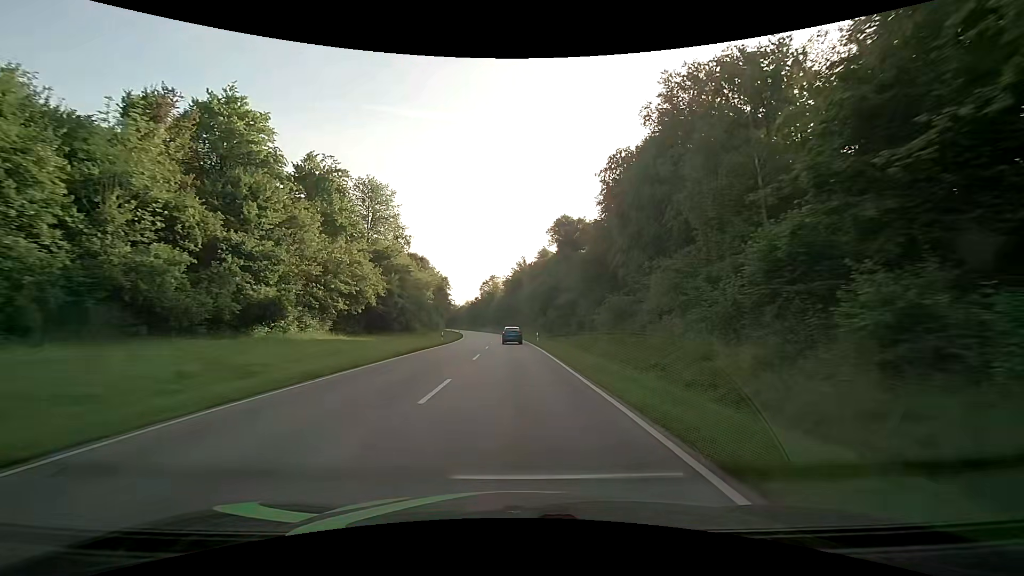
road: secondary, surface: asphalt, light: Day
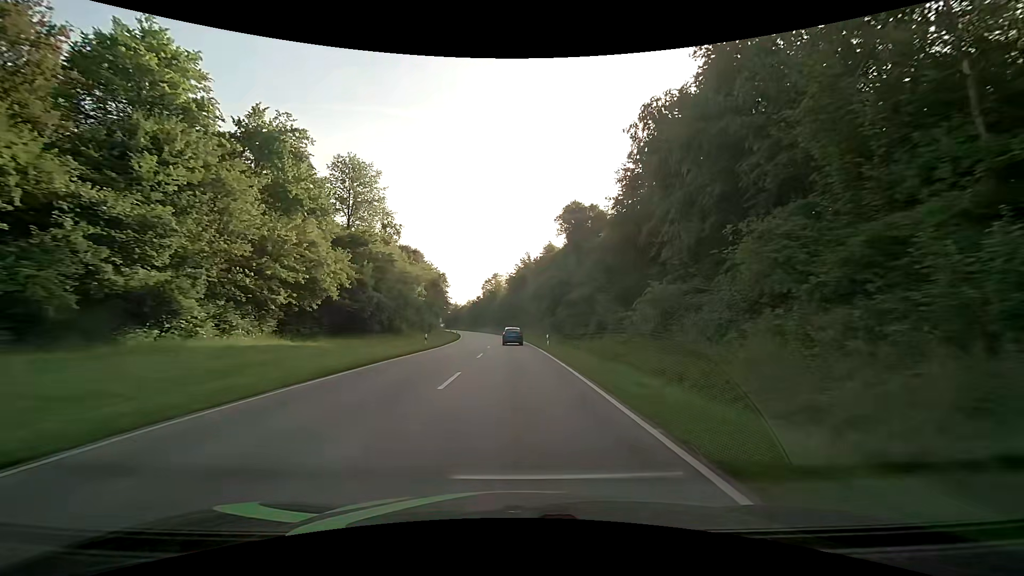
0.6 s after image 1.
(-0.1, +9.9) m; -1°
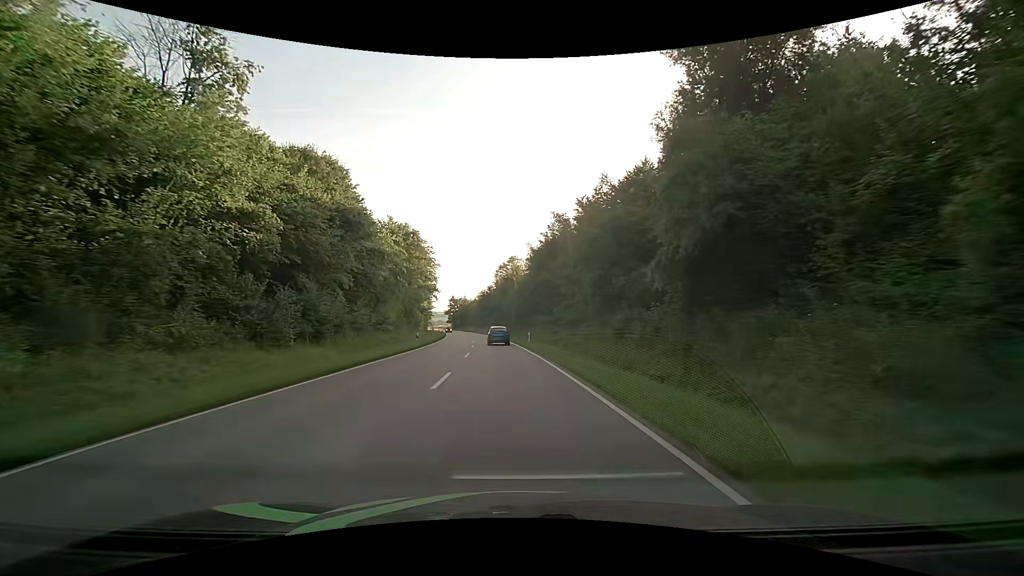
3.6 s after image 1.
(-0.7, +47.9) m; -2°
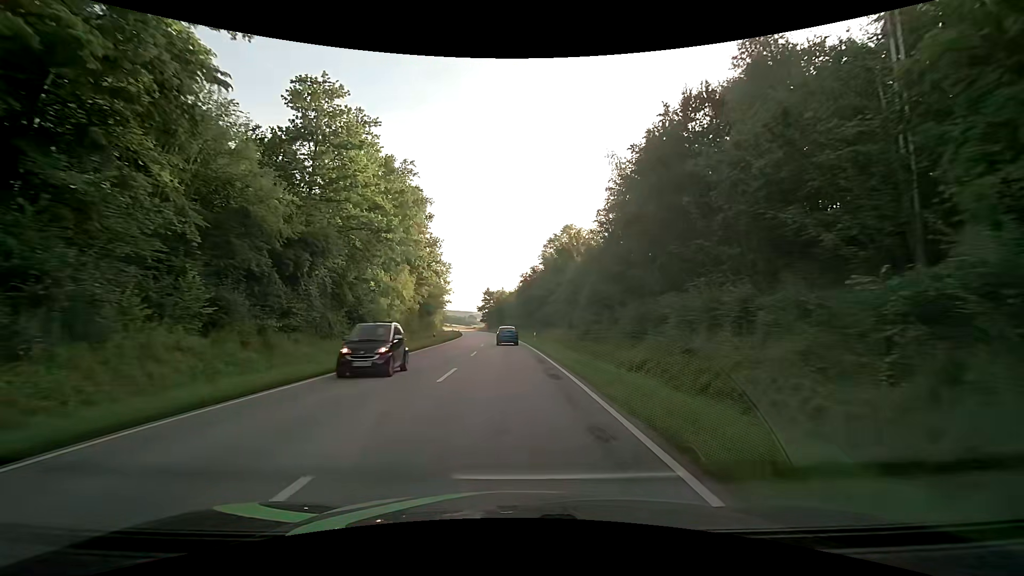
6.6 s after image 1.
(-1.9, +46.9) m; -5°
(0, +10) (0, +20) (0, +30) (-1, +40) (-1, +50) (-2, +60) (-2, +70) (-3, +80) (-4, +90) (-5, +100) m
